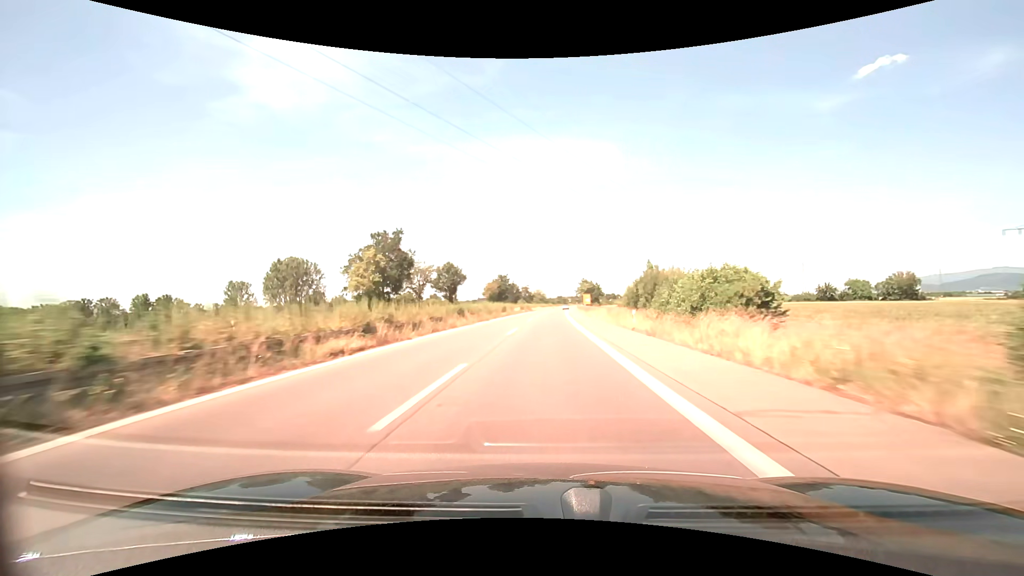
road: trunk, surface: asphalt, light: Day
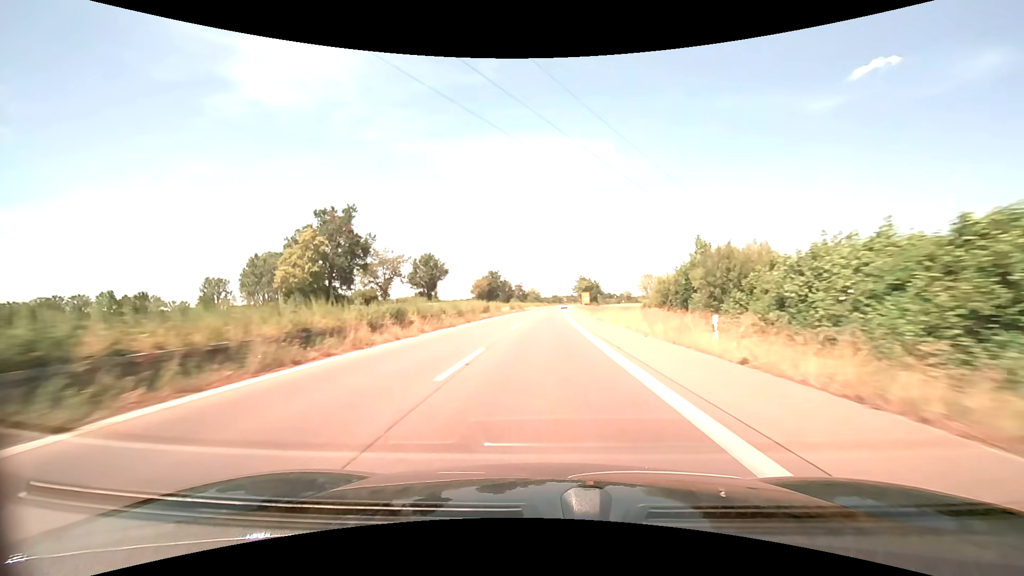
(+0.1, +14.7) m; +1°
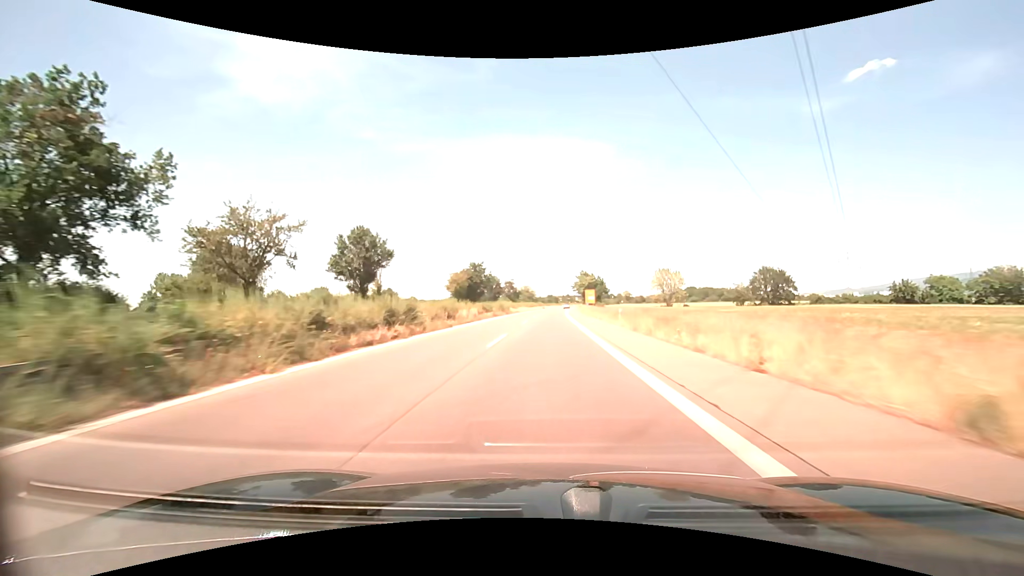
(+0.1, +29.3) m; +1°
(0, +10) (0, +20) (0, +30) (0, +40) (+1, +50) (+1, +60) (+1, +70) (+1, +80) (+2, +90) (+2, +100) m
